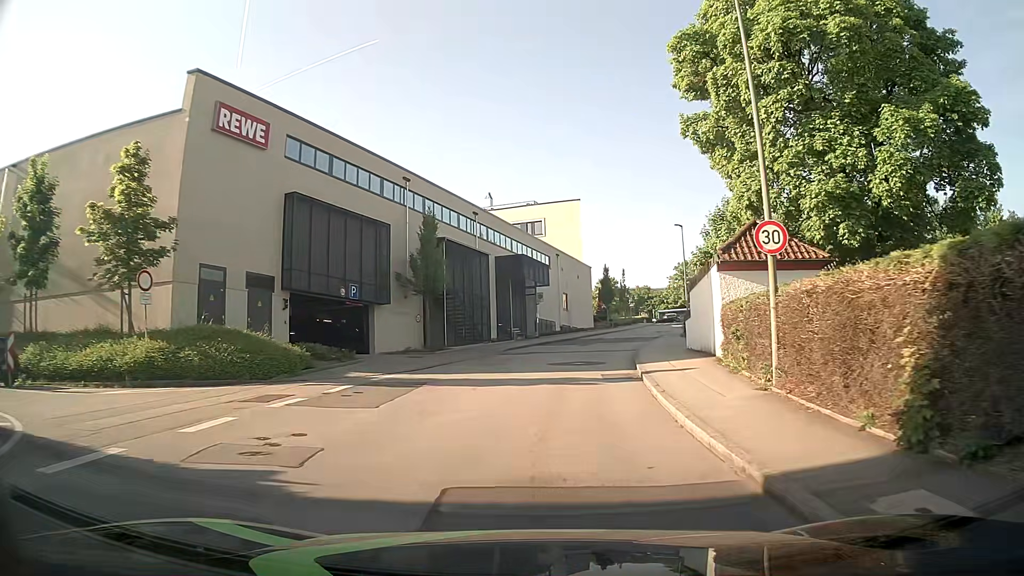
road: unclassified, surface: asphalt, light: Day
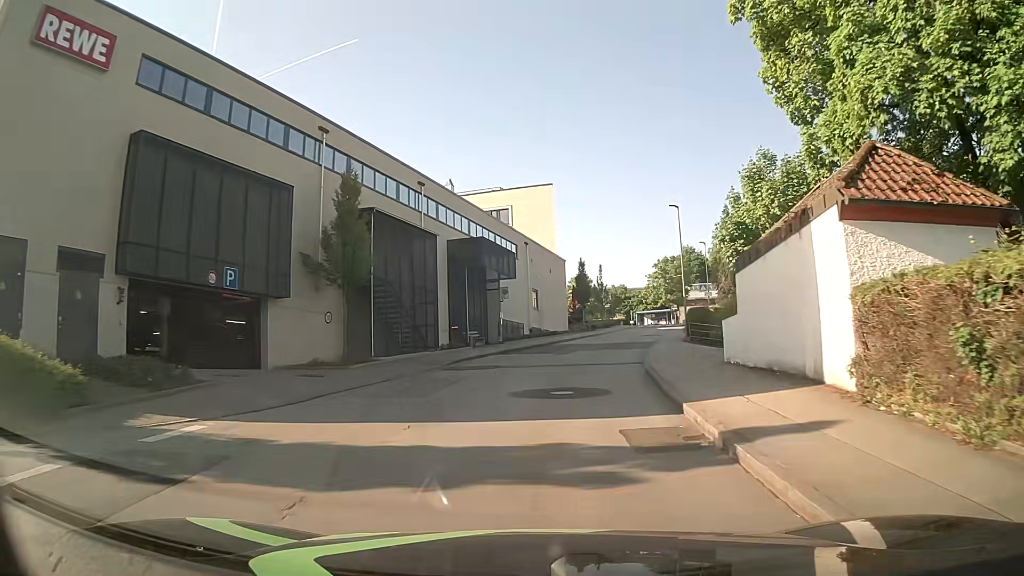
(+0.2, +9.5) m; +3°
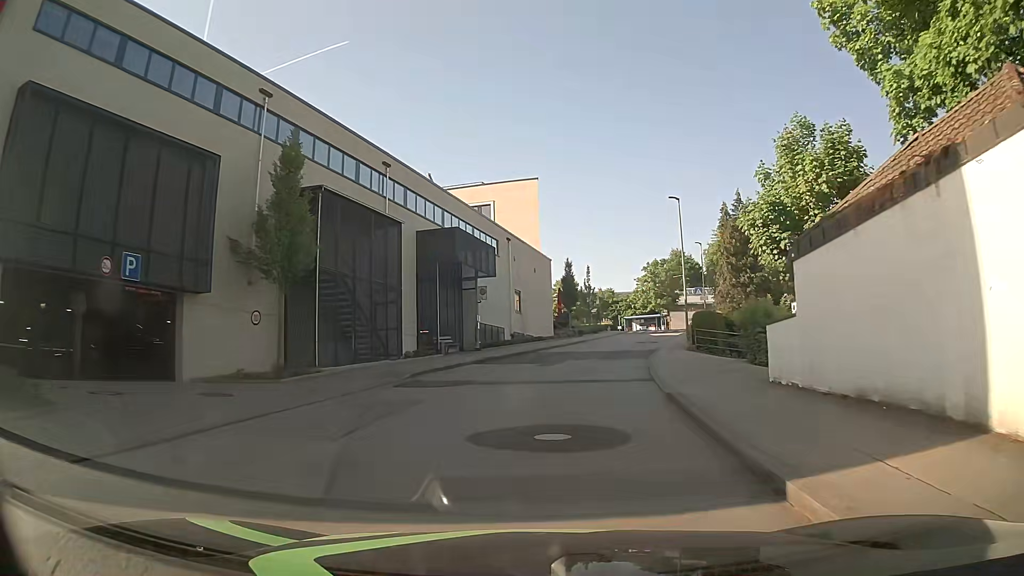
(0.0, +4.7) m; +1°
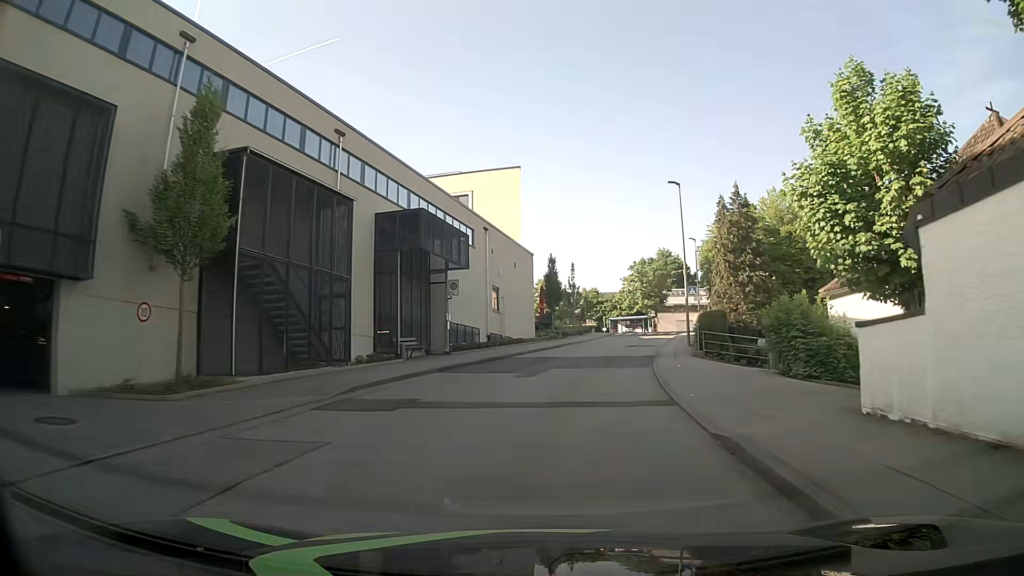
(+0.1, +4.7) m; +1°
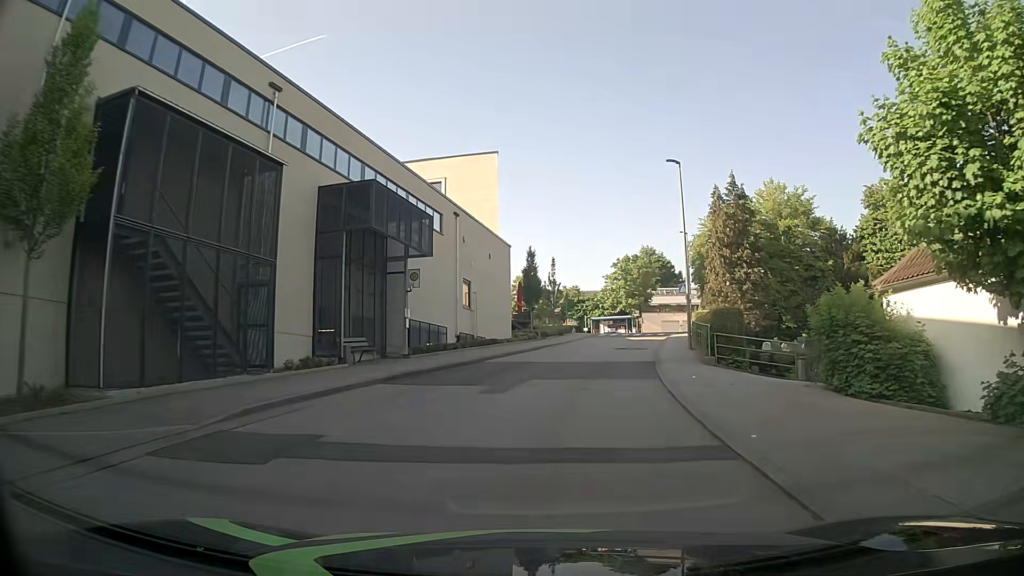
(+0.1, +4.7) m; +1°
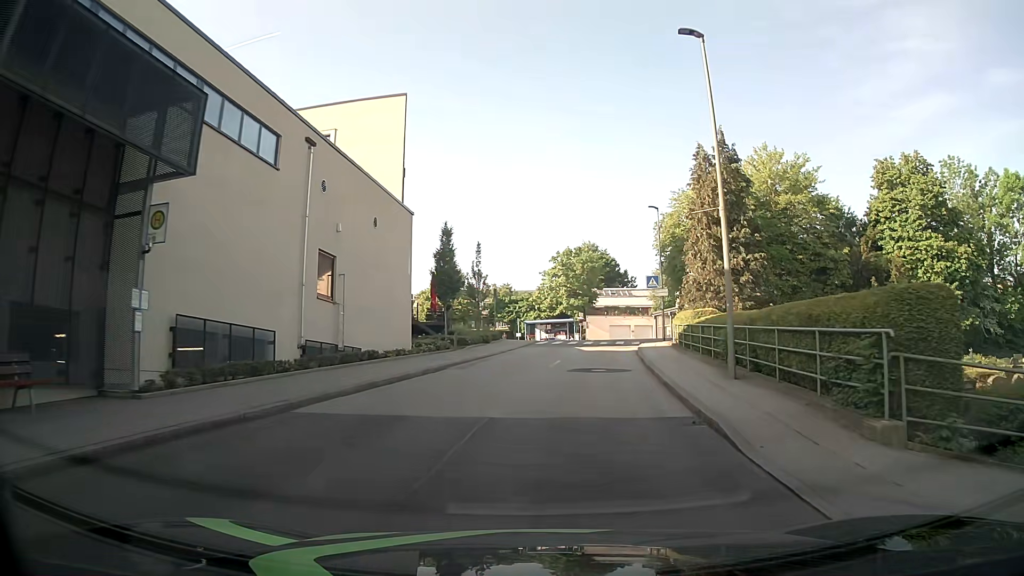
(+1.1, +14.2) m; +7°
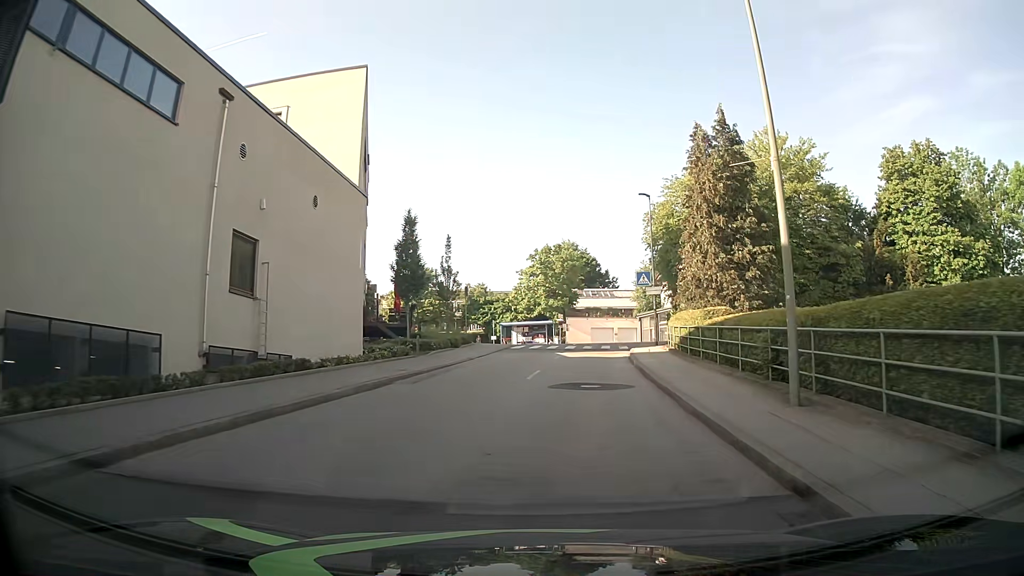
(+0.1, +4.8) m; +2°
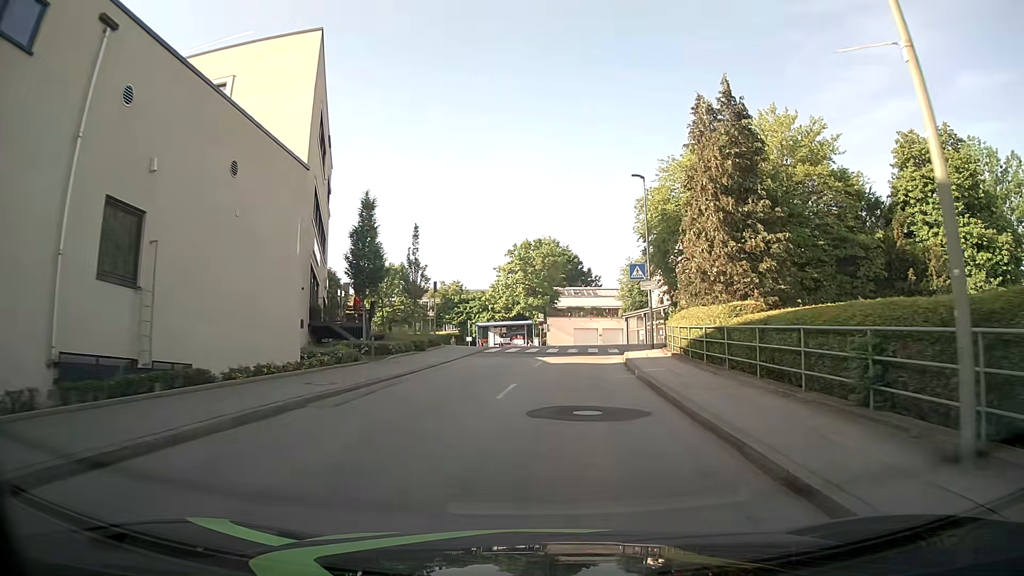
(+0.1, +4.8) m; +1°
